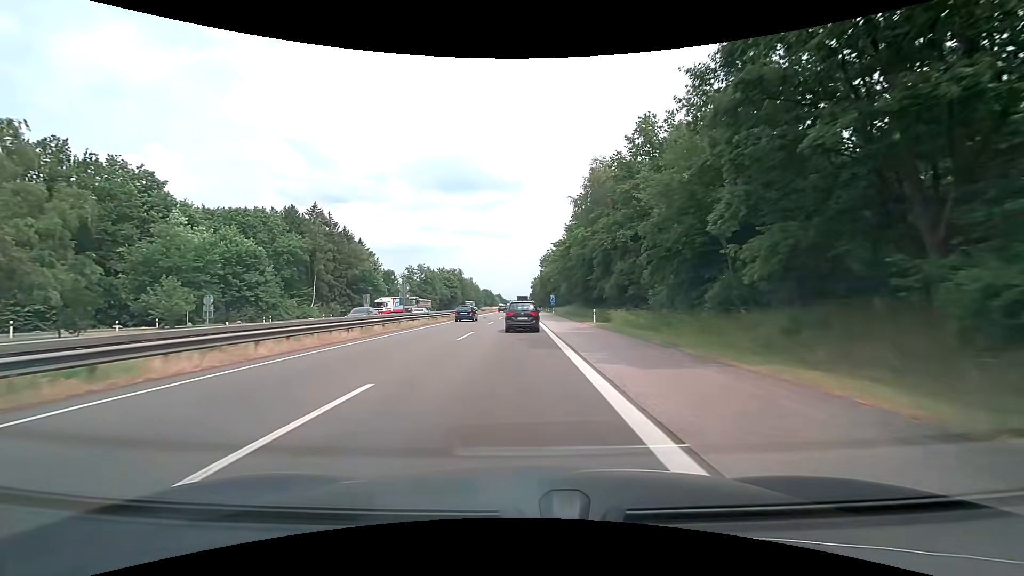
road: motorway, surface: asphalt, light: Day
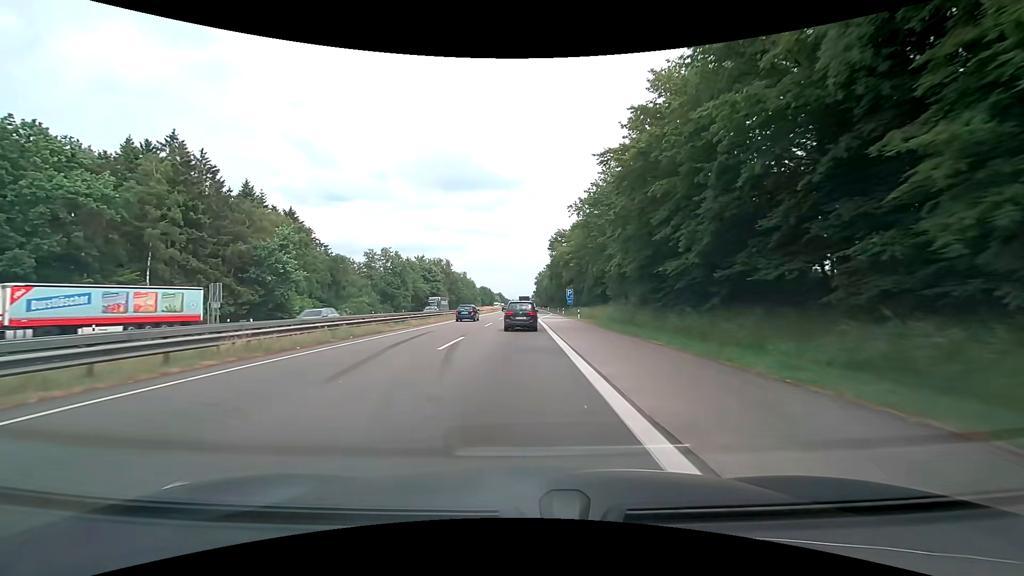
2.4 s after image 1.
(-0.1, +40.2) m; -1°
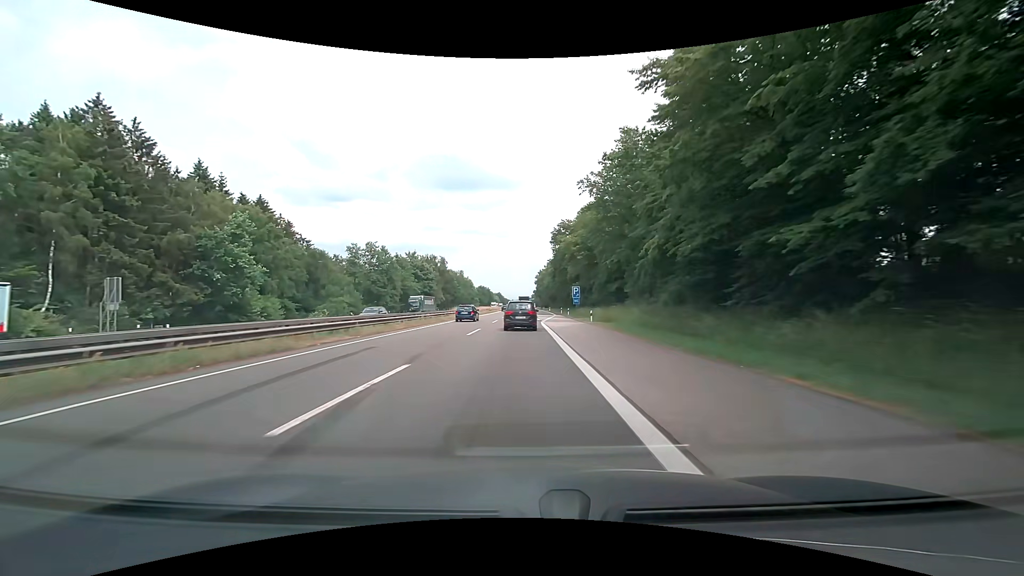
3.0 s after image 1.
(+0.1, +10.2) m; +1°
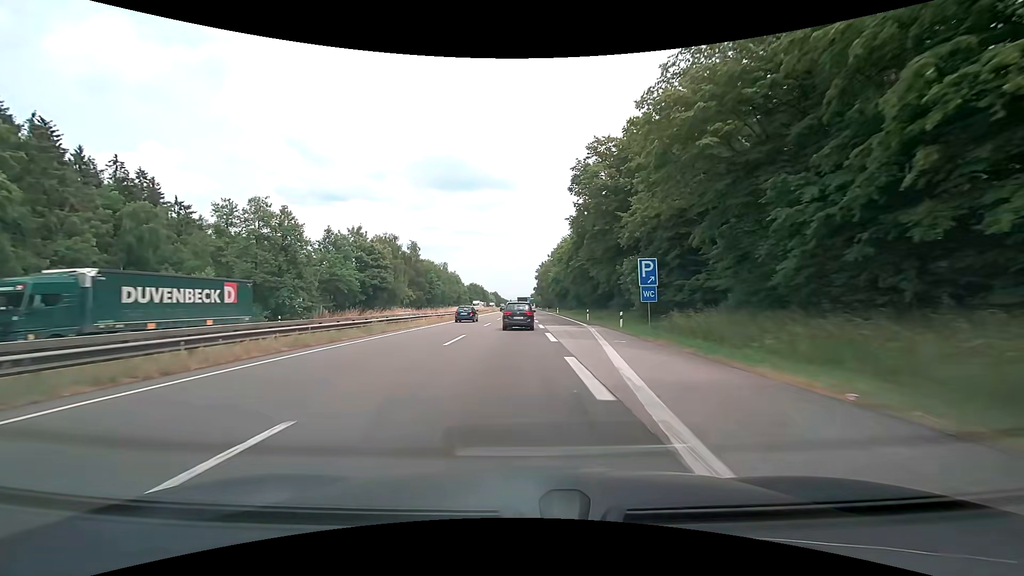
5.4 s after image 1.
(0.0, +41.0) m; 0°
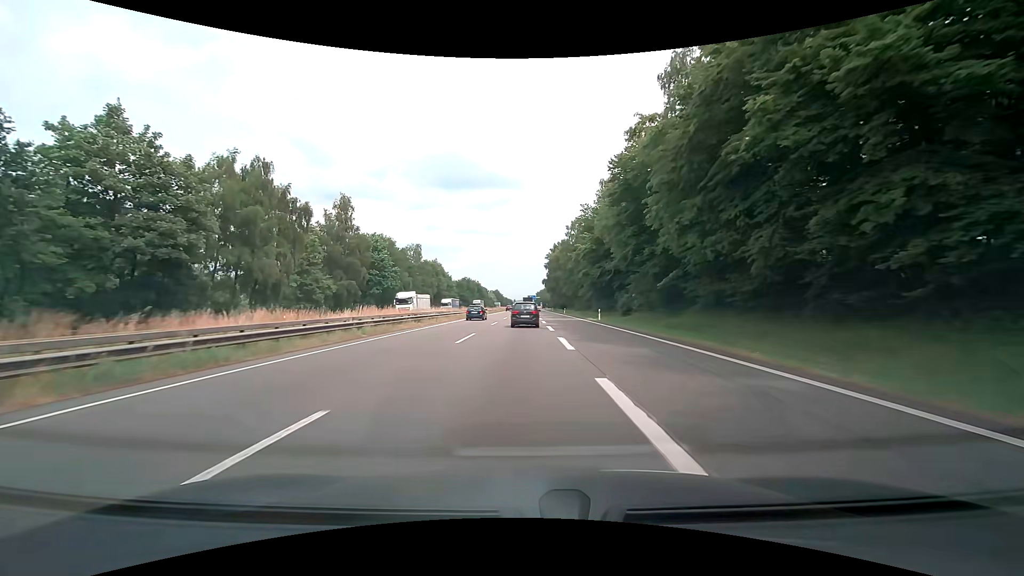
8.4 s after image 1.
(-0.4, +52.6) m; -1°
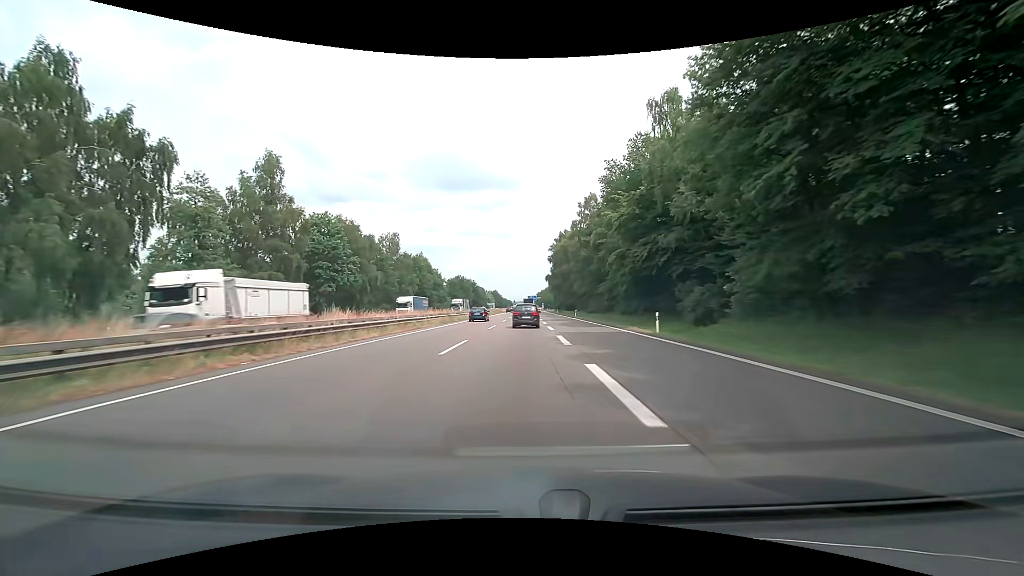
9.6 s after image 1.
(+0.1, +21.9) m; 0°
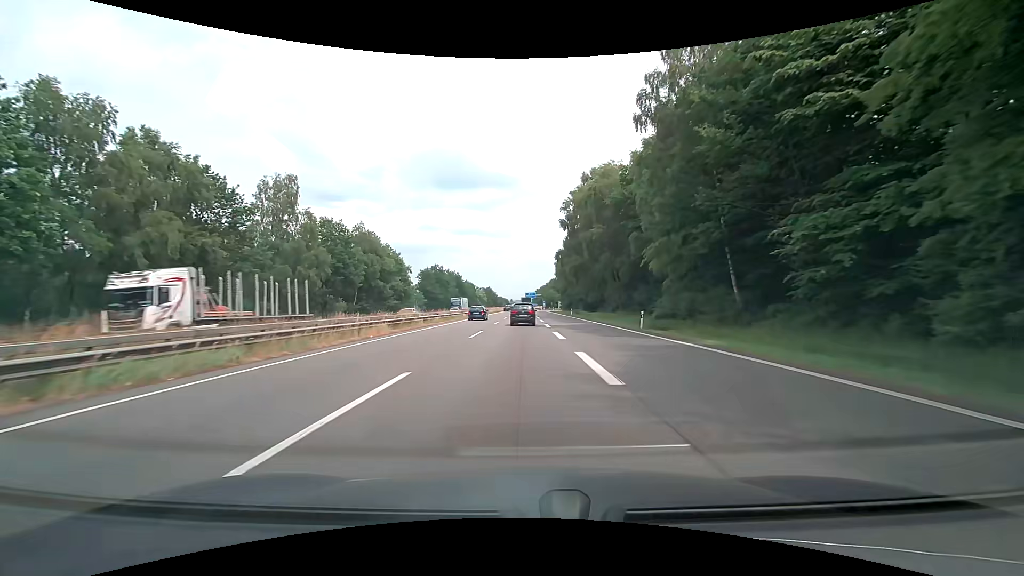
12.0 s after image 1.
(+0.1, +45.8) m; 0°
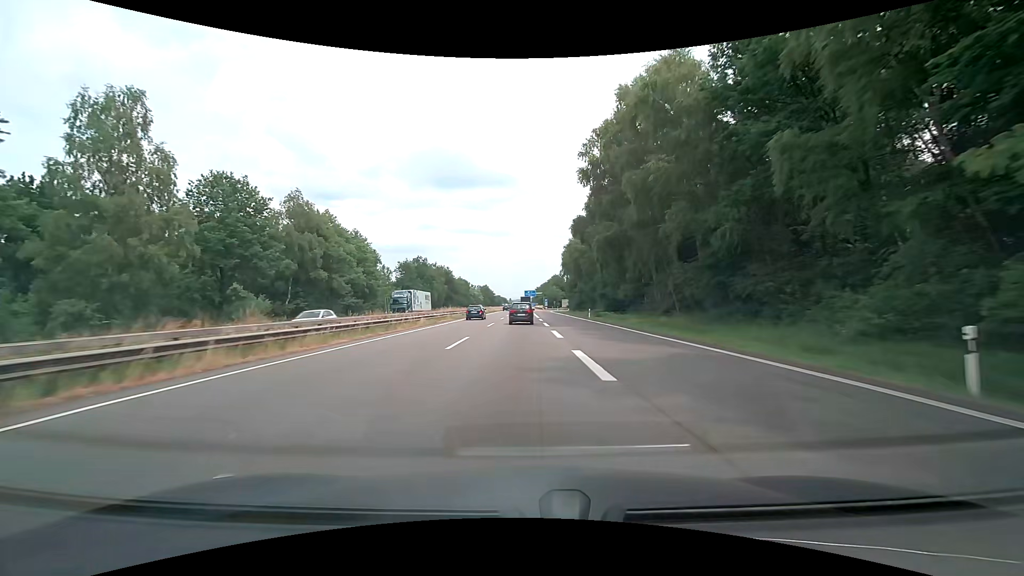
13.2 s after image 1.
(0.0, +23.8) m; 0°
(0, +10) (0, +20) (0, +30) (0, +40) (0, +50) (0, +60) (0, +70) (0, +80) (+1, +90) (+1, +100) m
